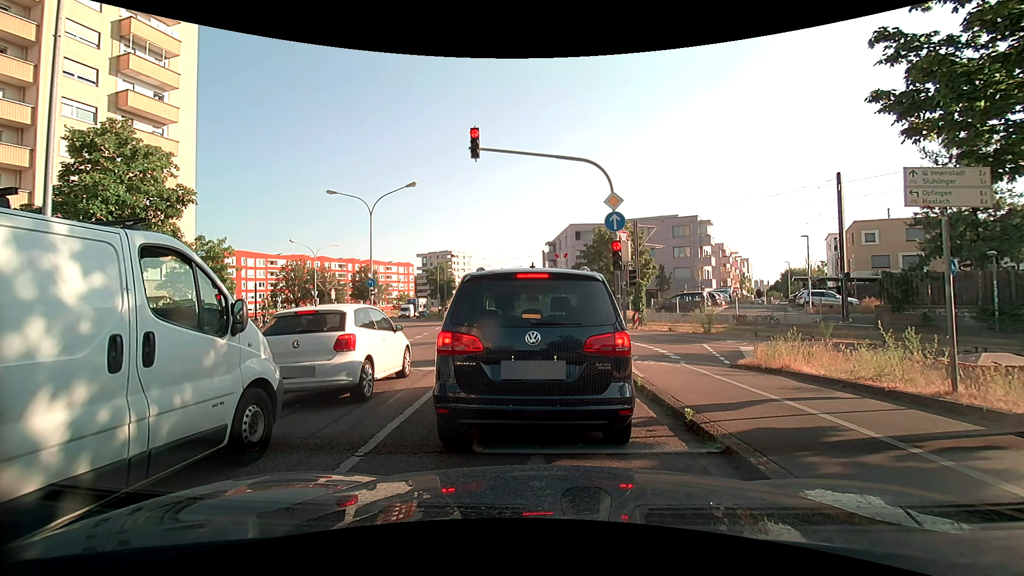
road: secondary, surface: asphalt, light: Day
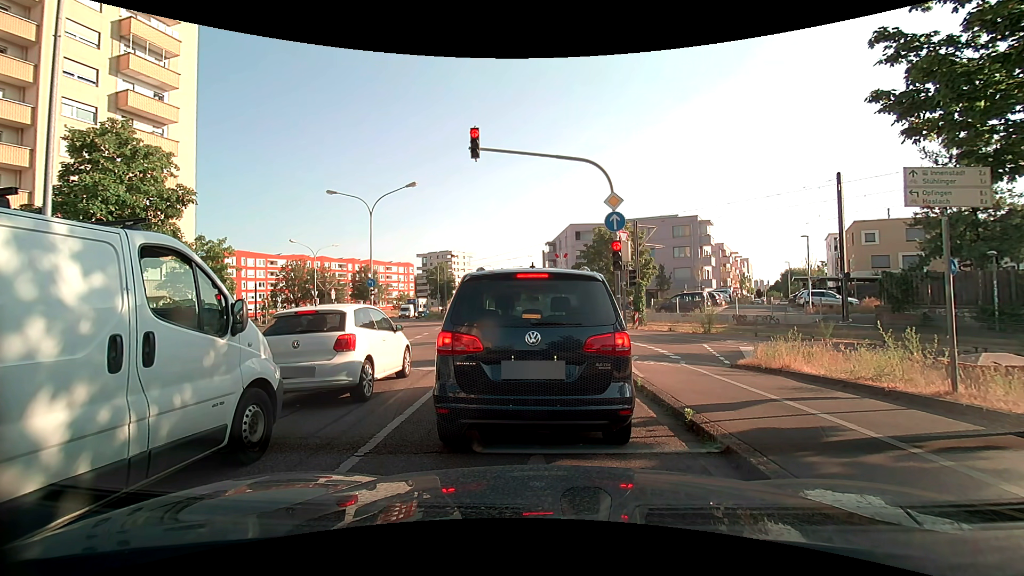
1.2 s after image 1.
(0.0, 0.0) m; 0°
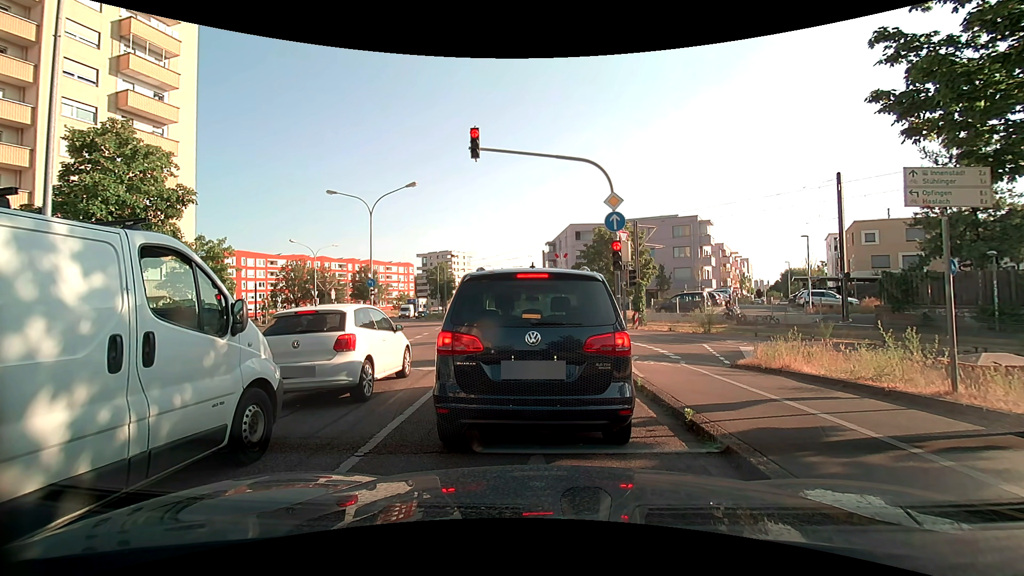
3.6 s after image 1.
(0.0, 0.0) m; 0°
(-1, +10) (-1, +20) (-3, +30) (-4, +40) (-6, +50) (-8, +59) (-10, +69) (-12, +79) (-13, +89) (-15, +99) m
